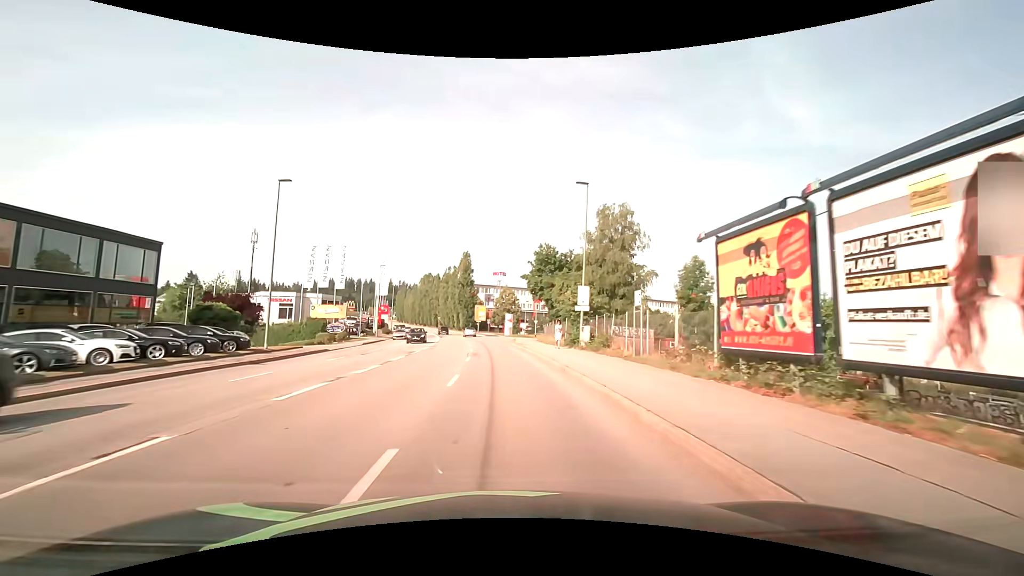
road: tertiary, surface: asphalt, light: Day
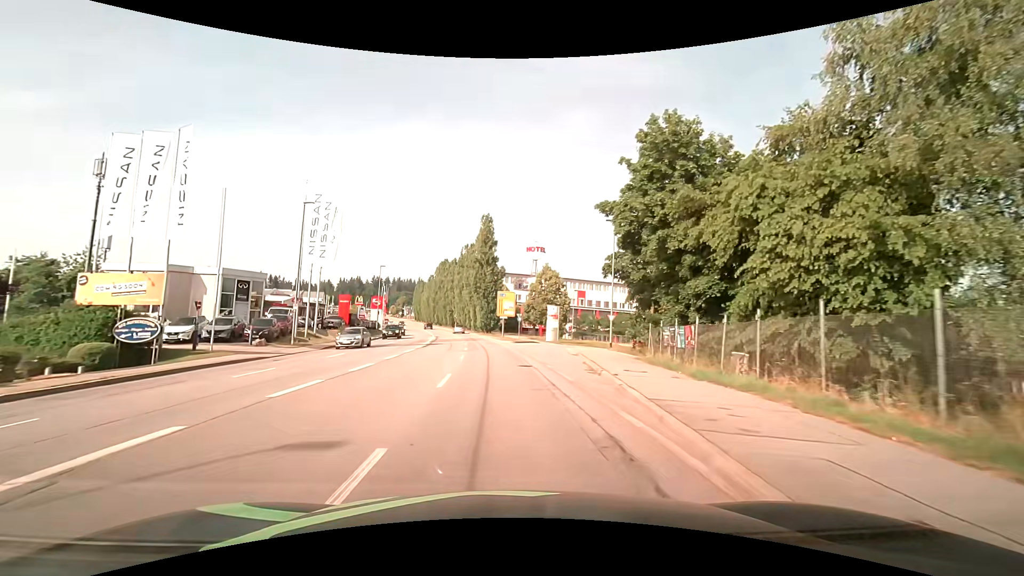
(-1.2, +36.7) m; -4°
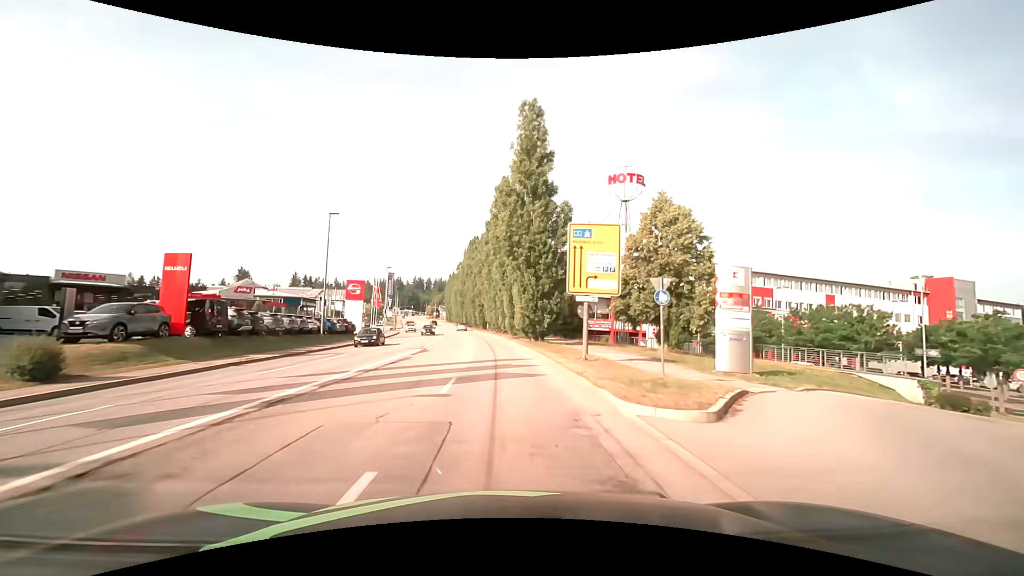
(-1.6, +37.6) m; -5°
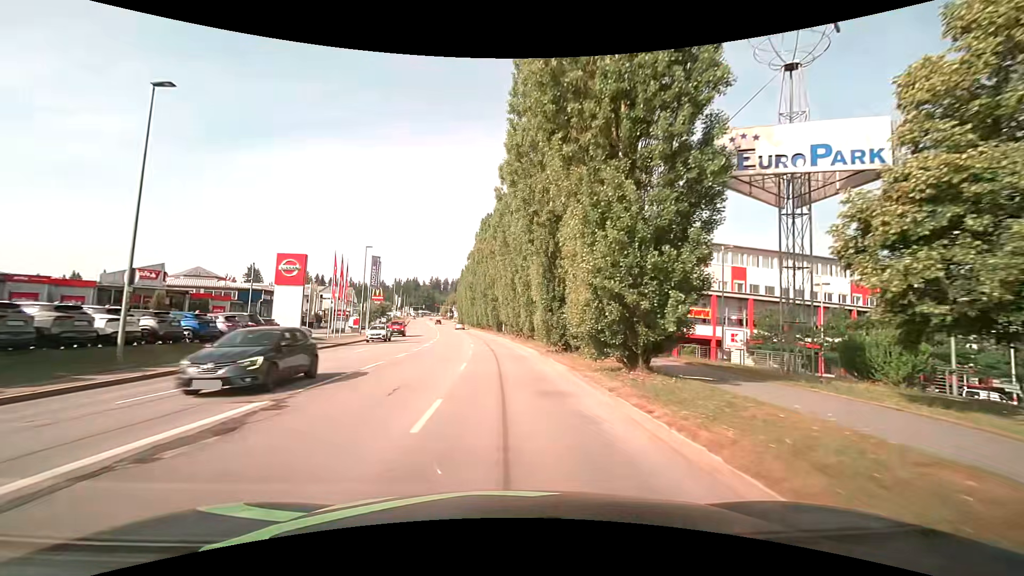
(-0.5, +22.0) m; -3°
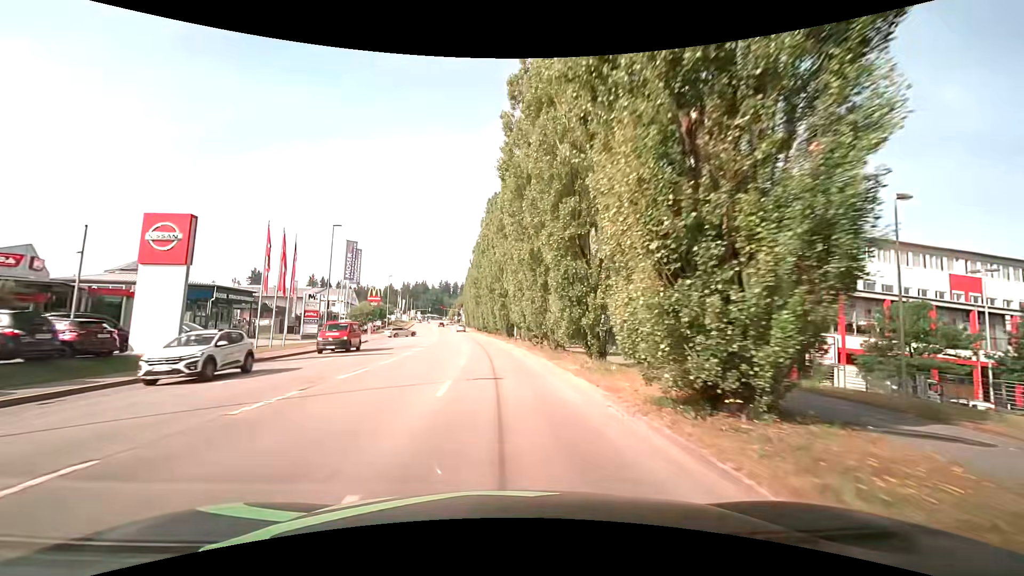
(-0.1, +14.5) m; -1°
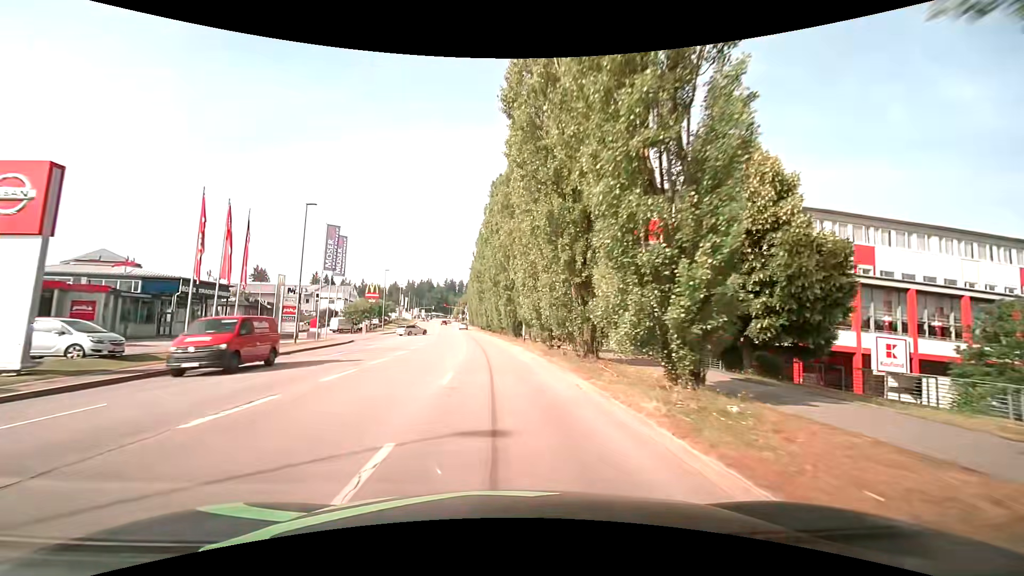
(0.0, +7.3) m; -1°
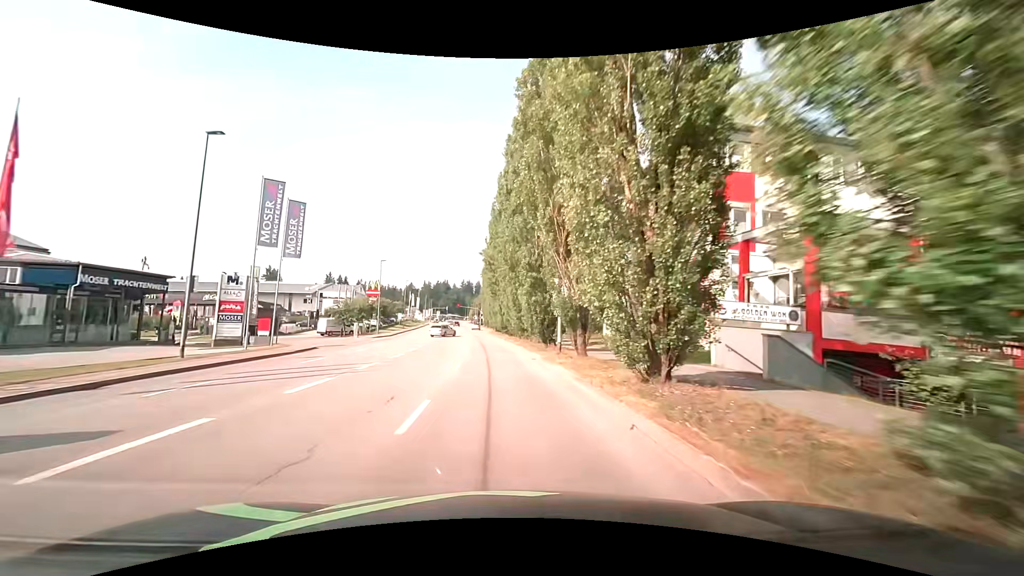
(-0.2, +14.6) m; -2°
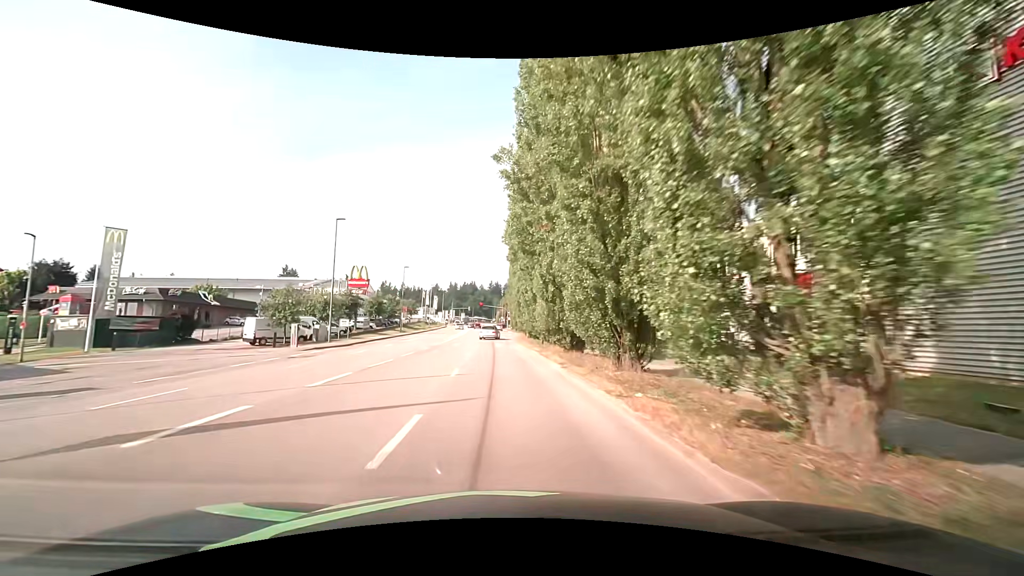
(-0.8, +29.0) m; -3°
(0, +10) (0, +20) (-1, +30) (-1, +40) (-1, +50) (-2, +60) (-2, +70) (-3, +80) (-3, +90) (-4, +100) m
